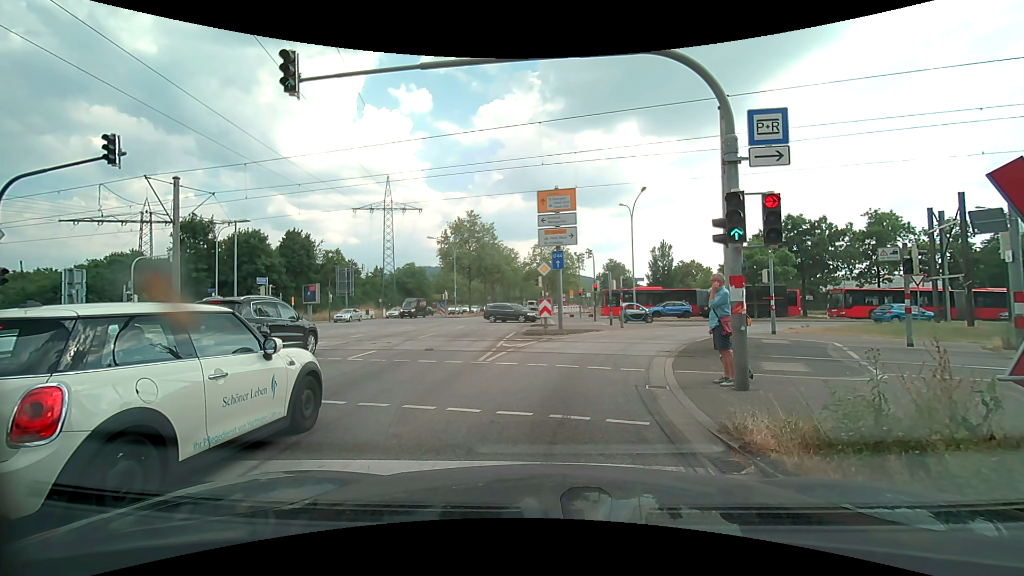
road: primary_link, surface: asphalt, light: Day
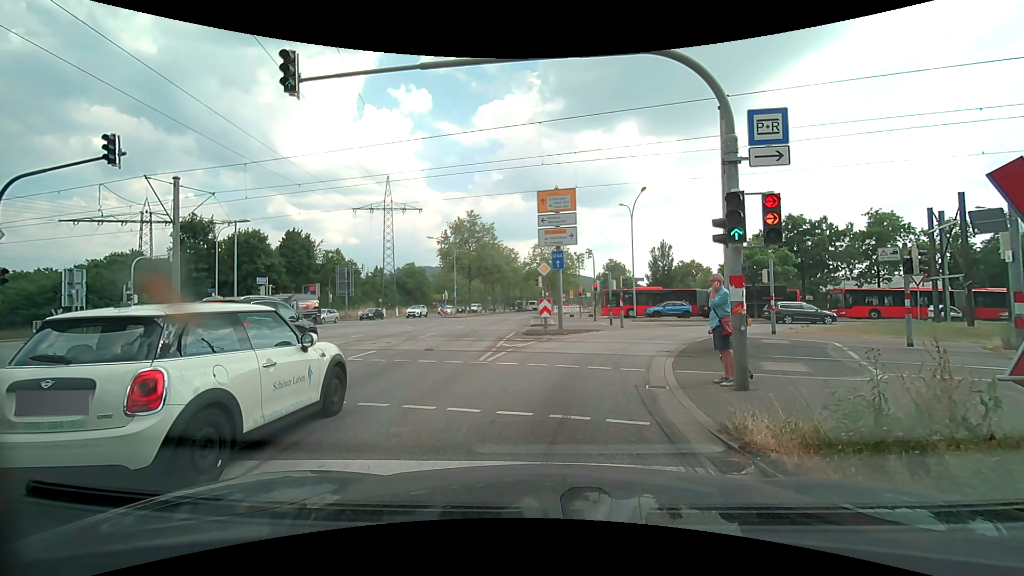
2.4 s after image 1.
(0.0, 0.0) m; 0°
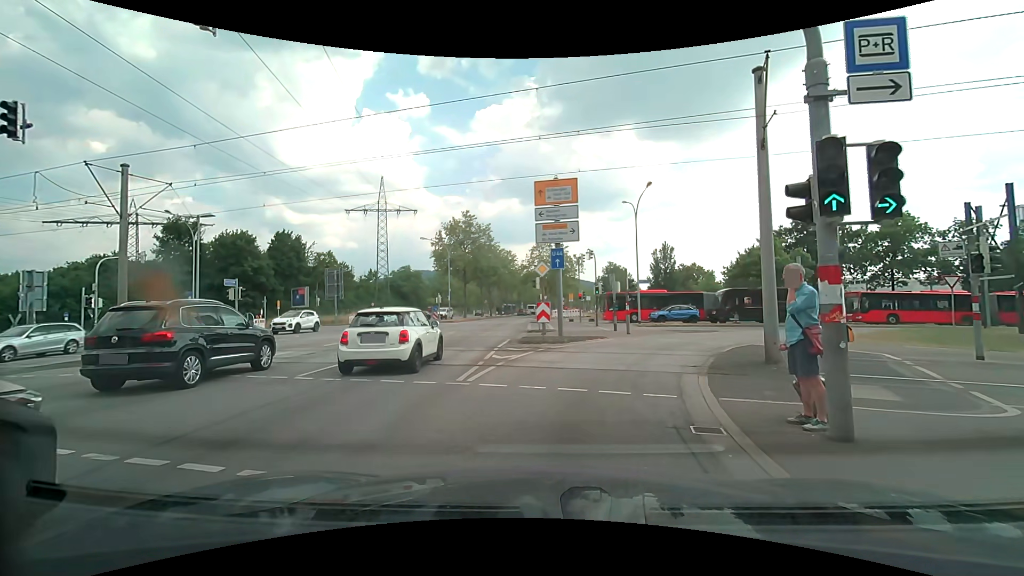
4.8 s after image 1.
(-0.1, +2.9) m; -2°
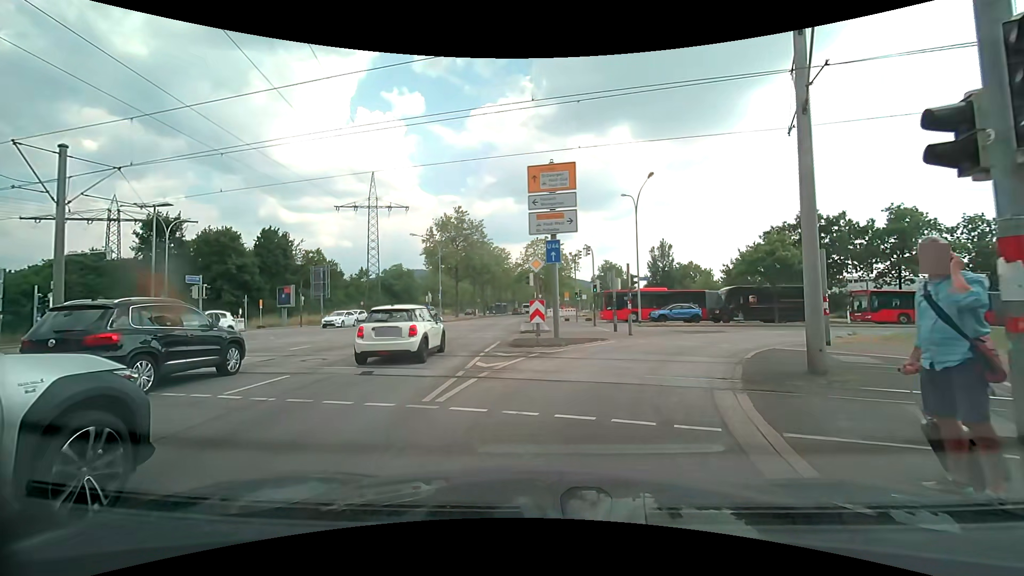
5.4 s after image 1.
(0.0, +2.3) m; -1°
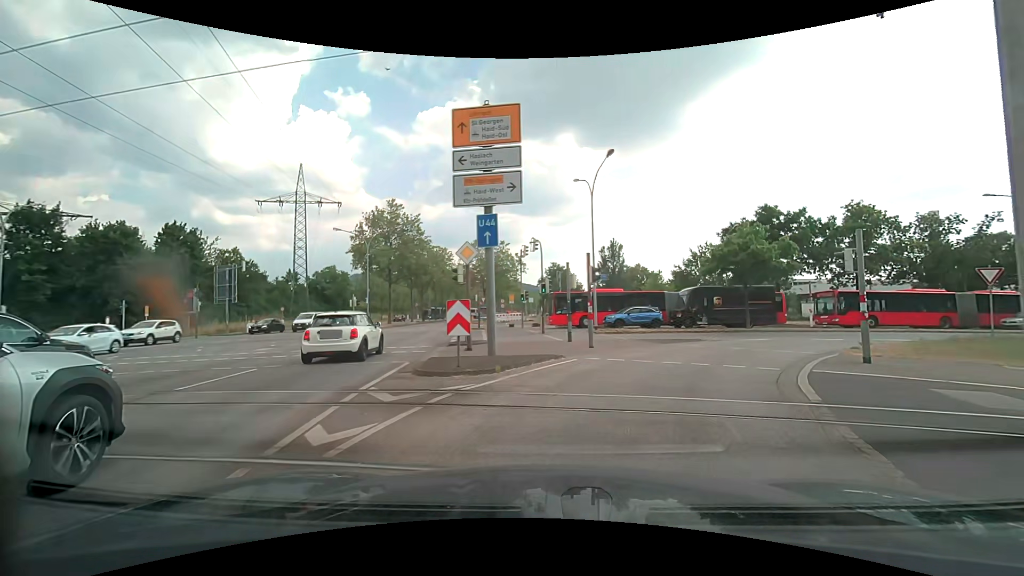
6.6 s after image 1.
(+0.4, +6.1) m; +7°
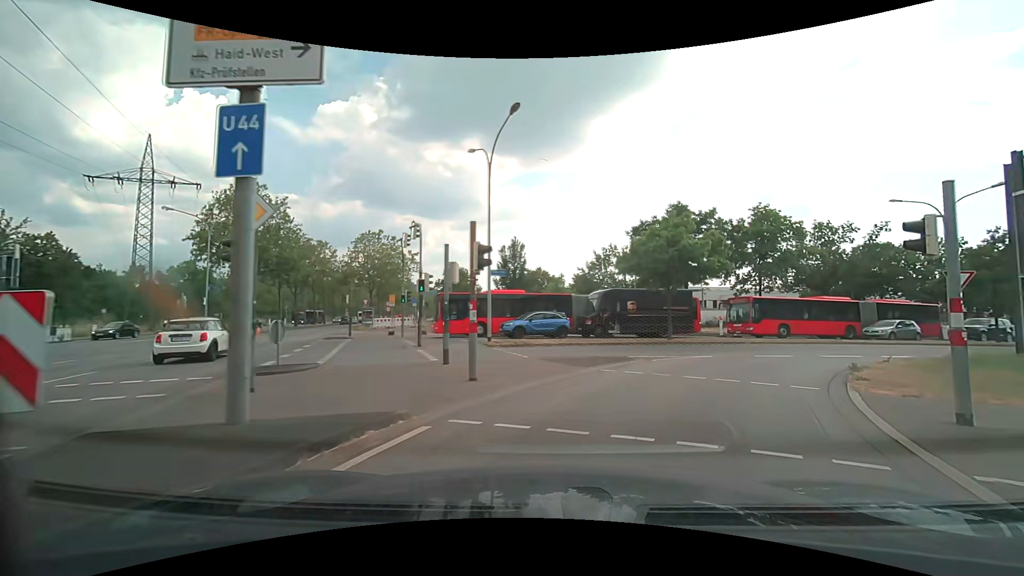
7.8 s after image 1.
(+0.7, +7.2) m; +12°
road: secondary_link
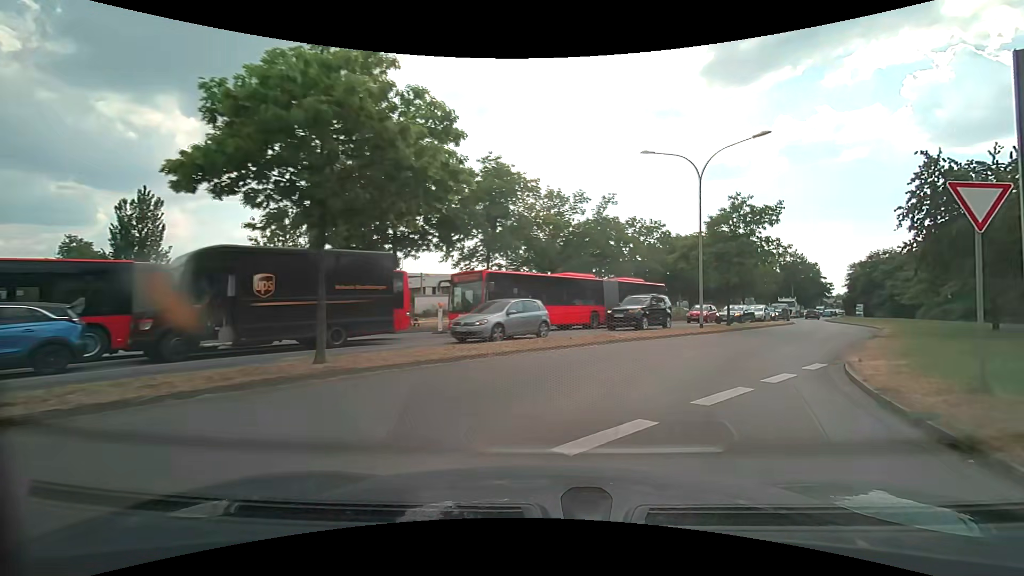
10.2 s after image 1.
(+4.1, +15.4) m; +31°
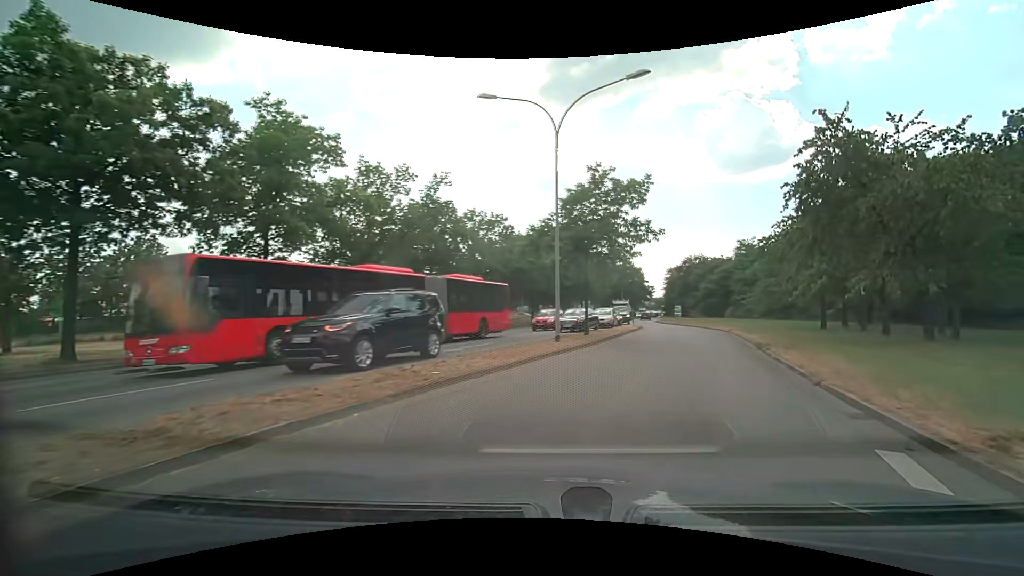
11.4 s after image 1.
(+1.3, +9.0) m; +17°
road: secondary
(+2, +10) (+4, +19) (+7, +29) (+9, +39) (+11, +49) (+13, +59) (+14, +68) (+16, +78) (+18, +88) (+20, +98) m
